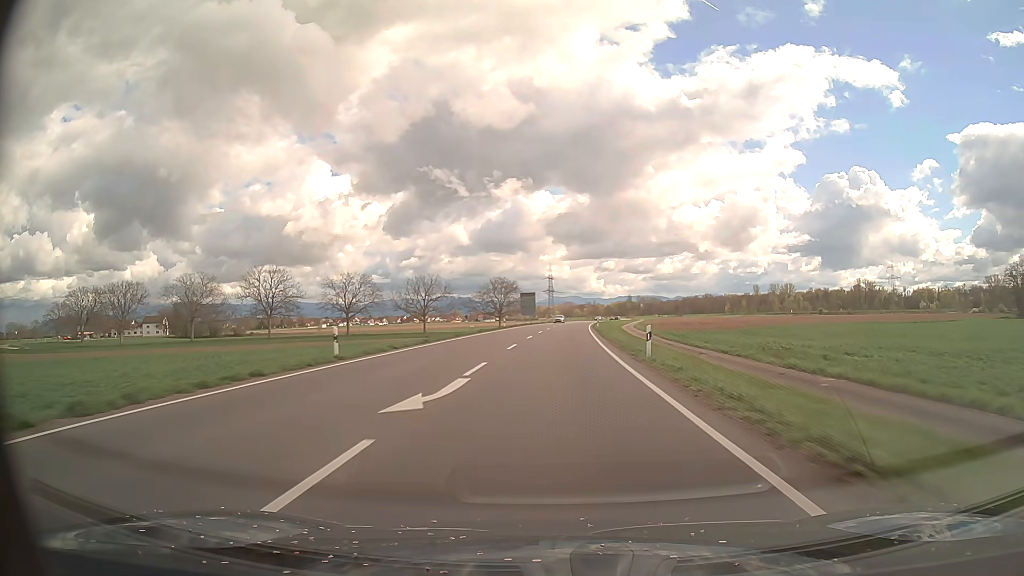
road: secondary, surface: asphalt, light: Day
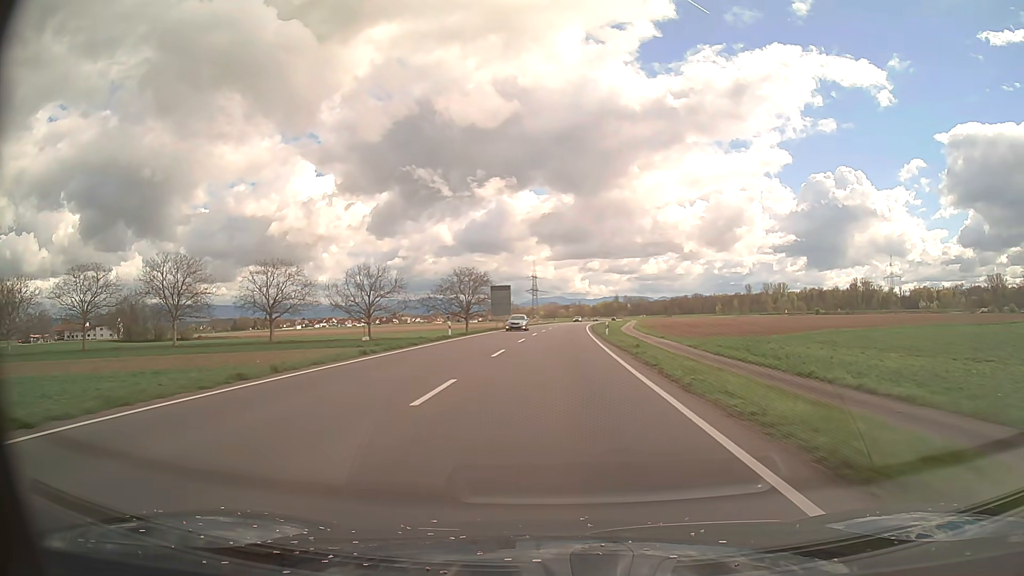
(+0.3, +28.5) m; +1°
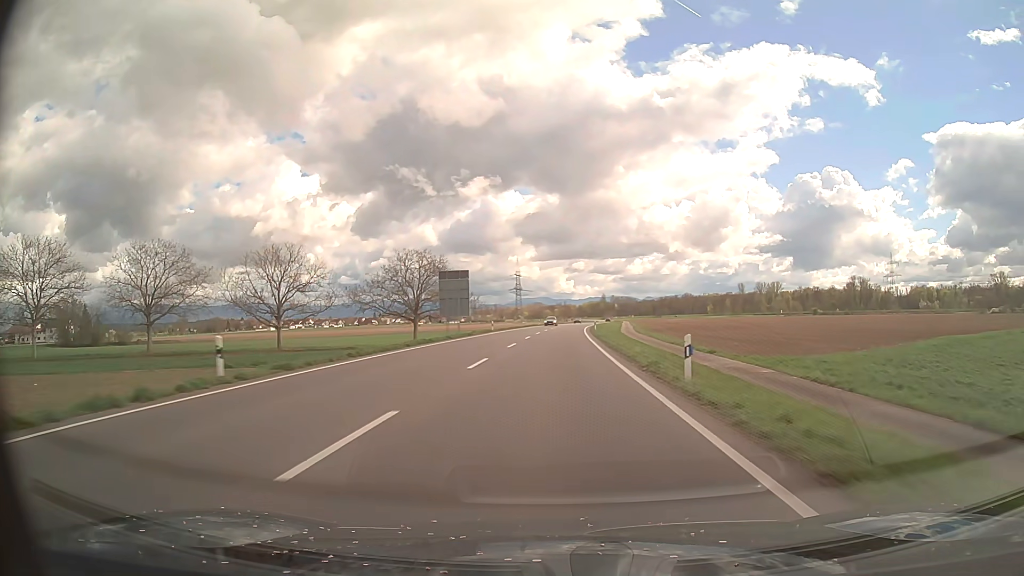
(+0.3, +28.5) m; +1°
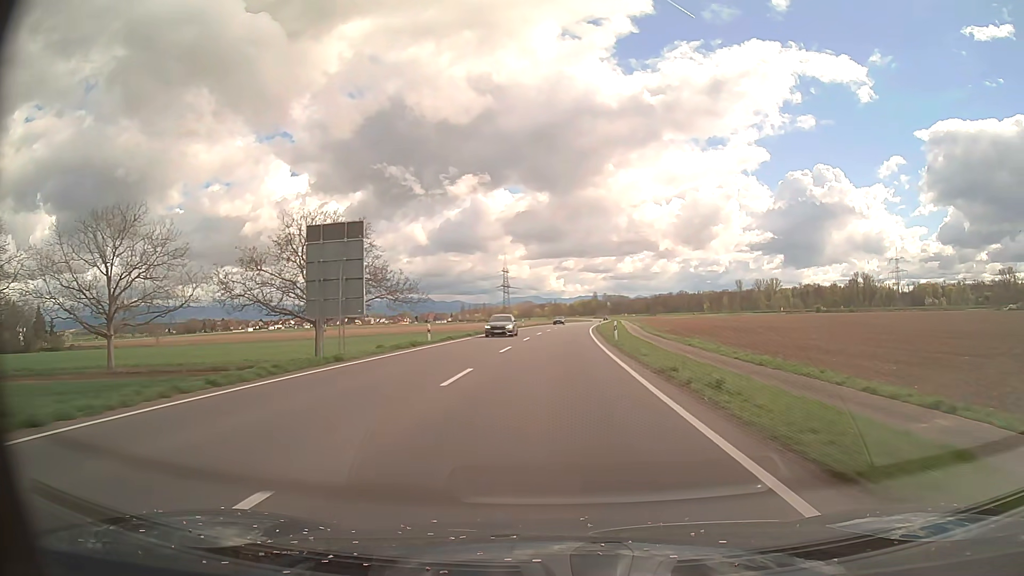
(+0.2, +28.4) m; +1°
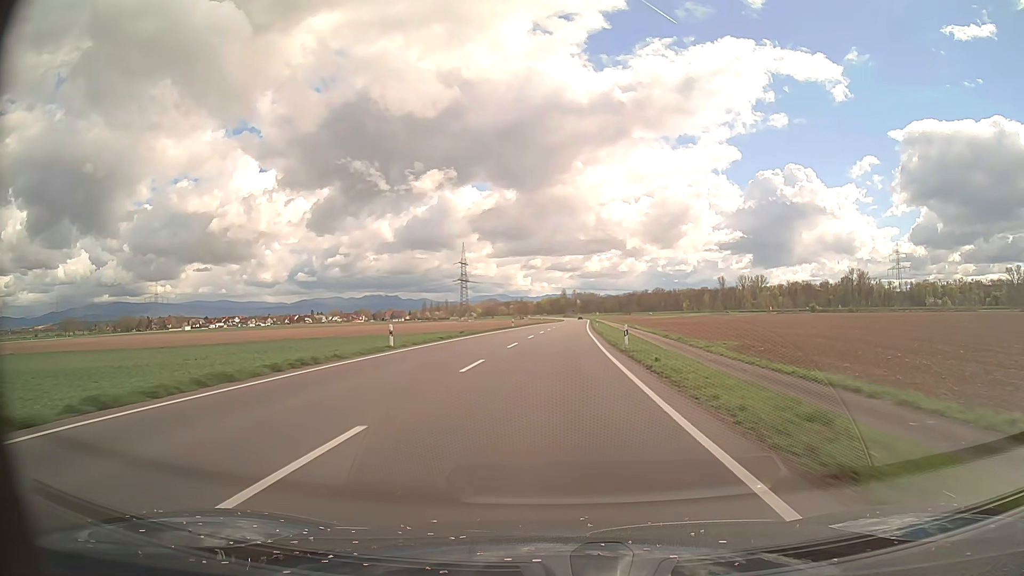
(+1.5, +56.8) m; +3°
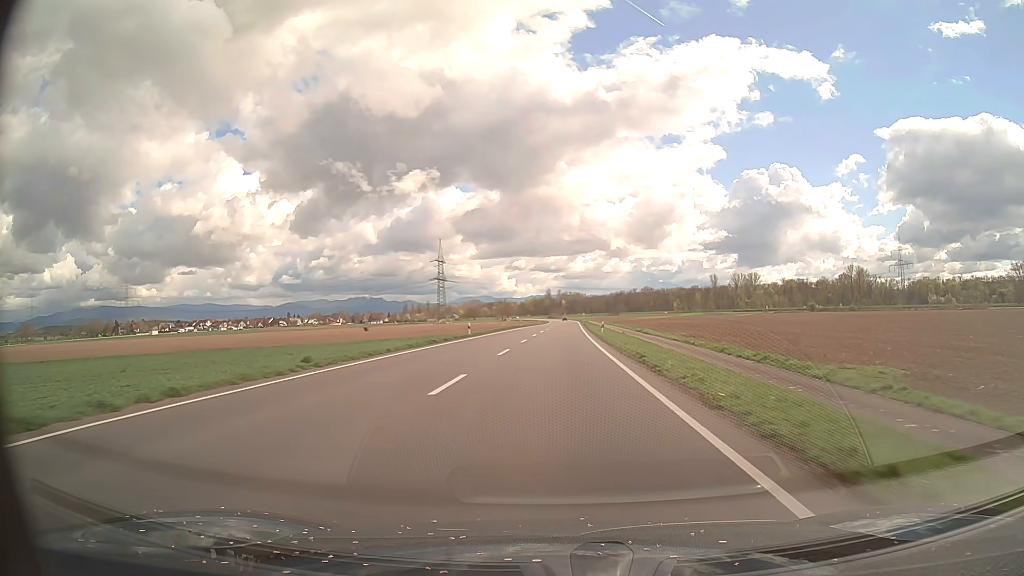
(+0.3, +28.4) m; +1°
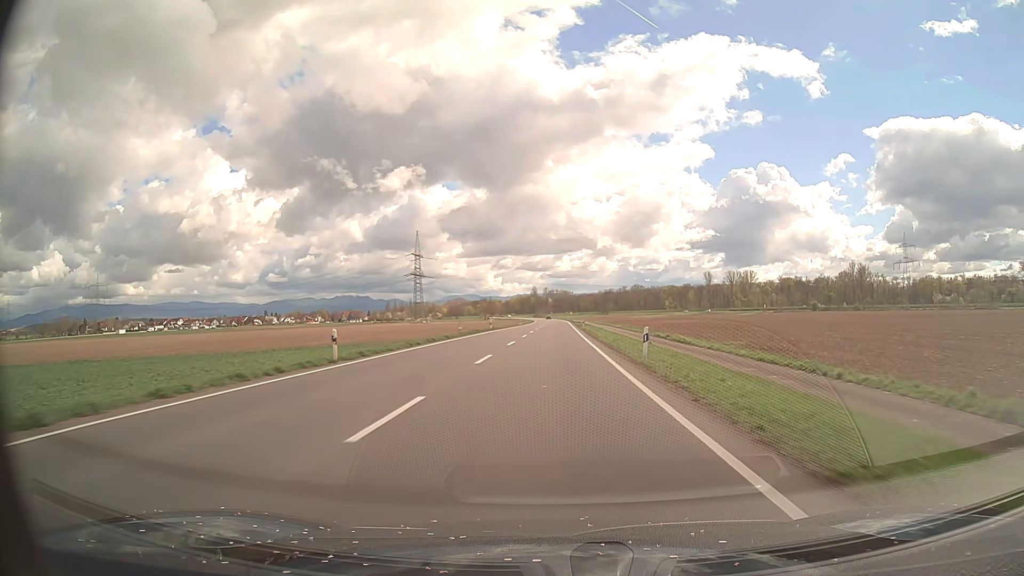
(+0.3, +28.4) m; +1°
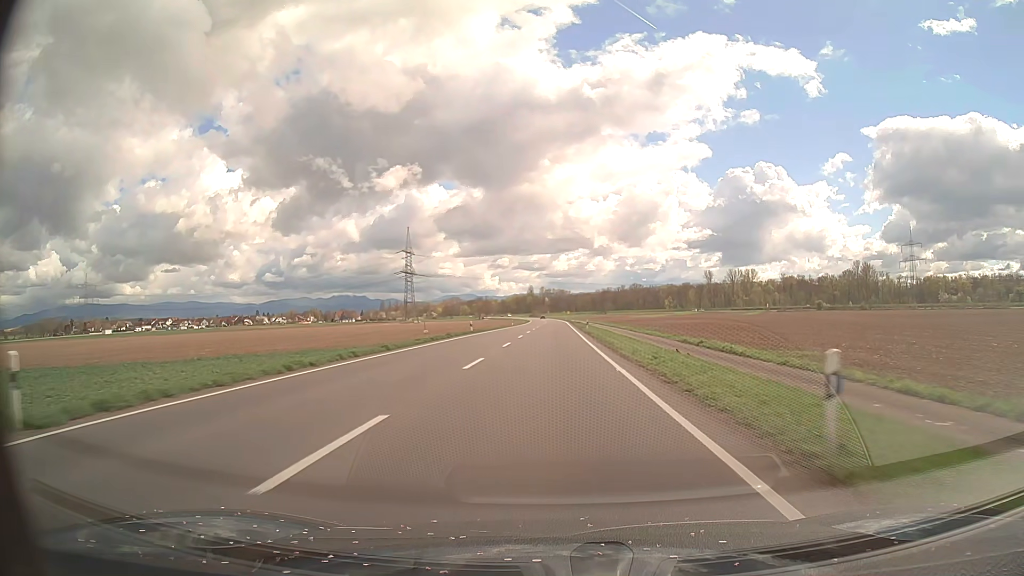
(+0.1, +14.2) m; 0°
(0, +10) (0, +20) (0, +30) (0, +40) (0, +50) (0, +60) (0, +70) (0, +80) (0, +90) (0, +100) m
